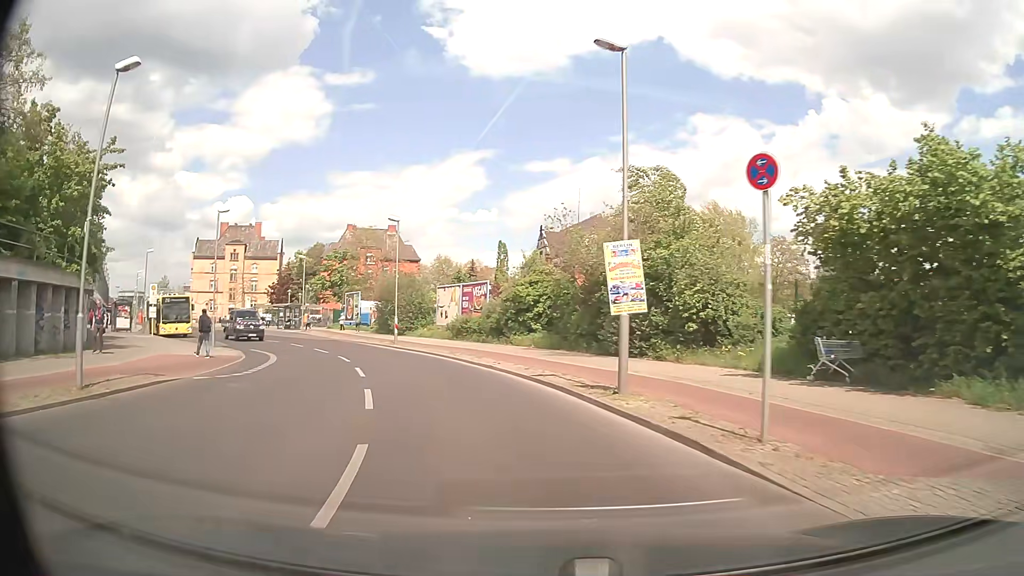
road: unclassified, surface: asphalt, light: Day
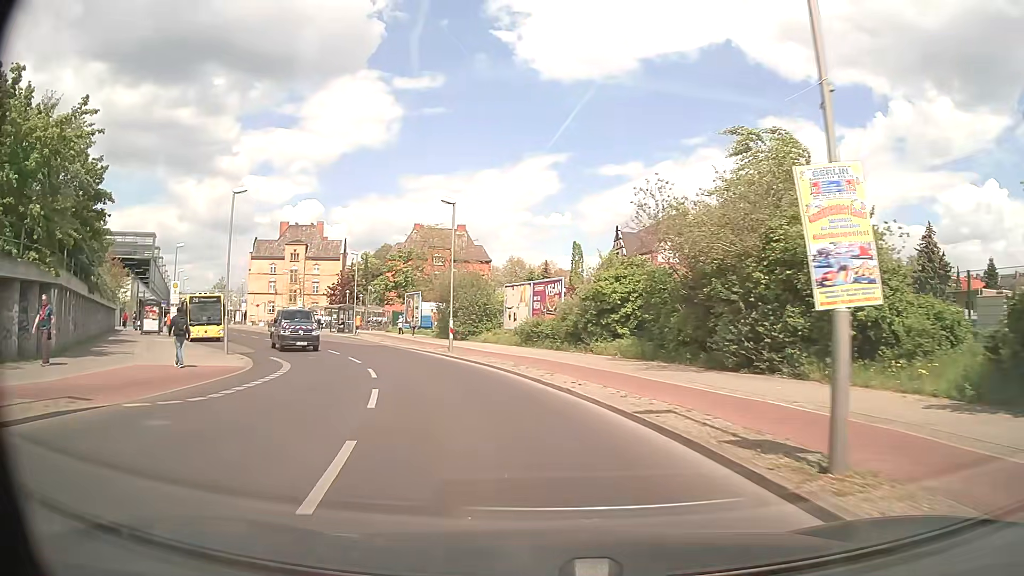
(-0.4, +5.9) m; -7°
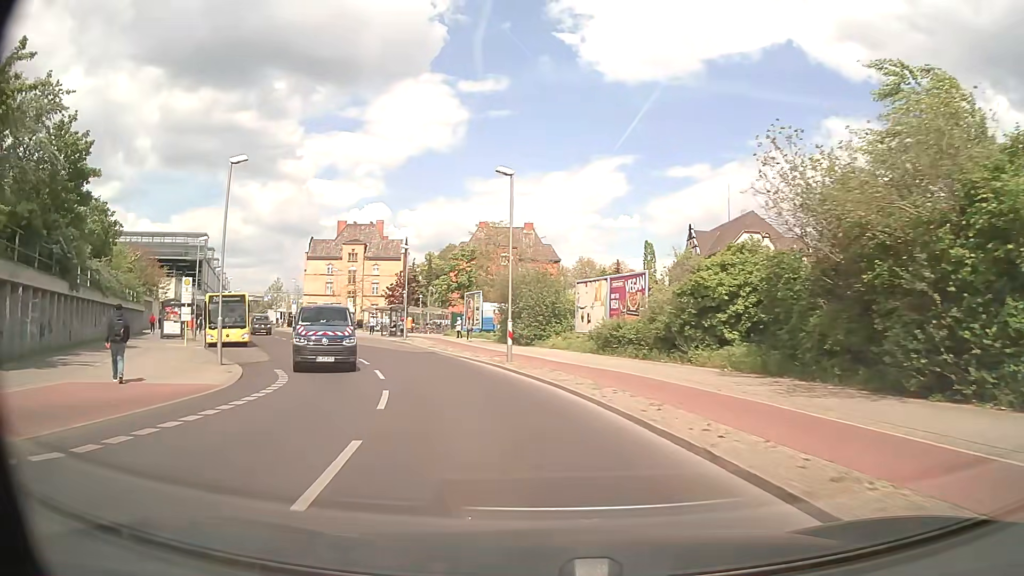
(-0.3, +6.1) m; -5°
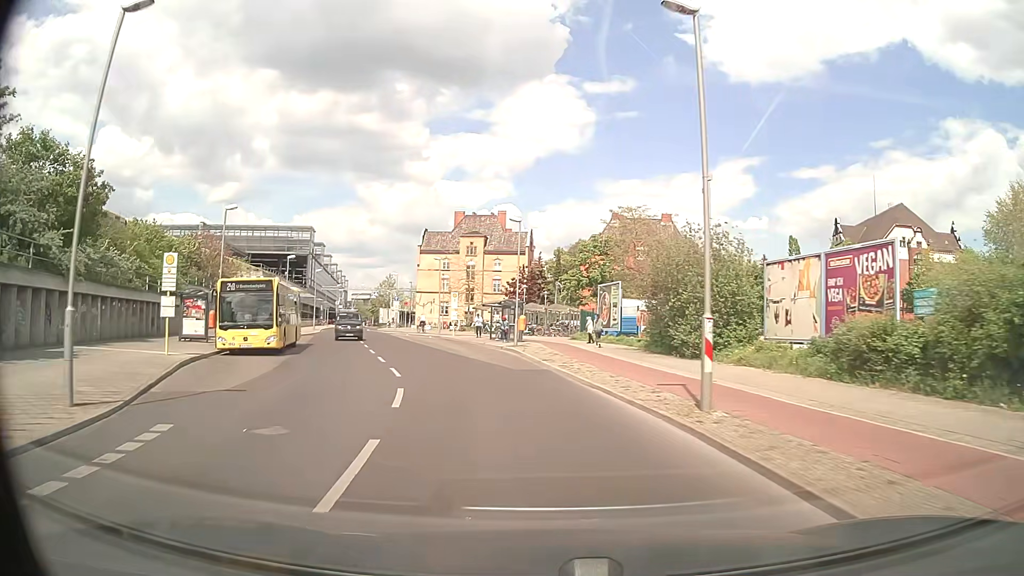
(-1.3, +12.4) m; -12°
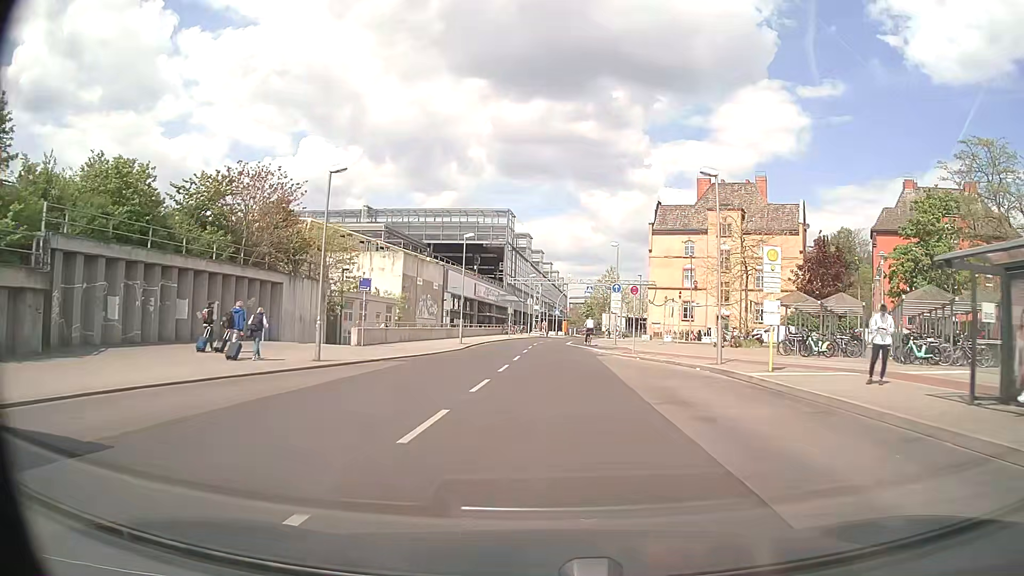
(-5.9, +33.2) m; -19°
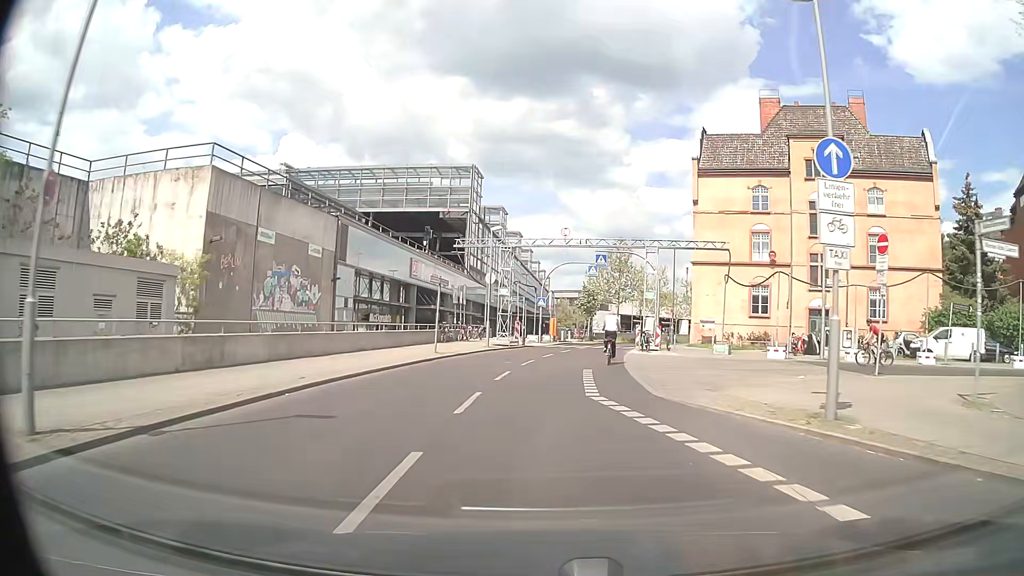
(+0.3, +33.6) m; +2°
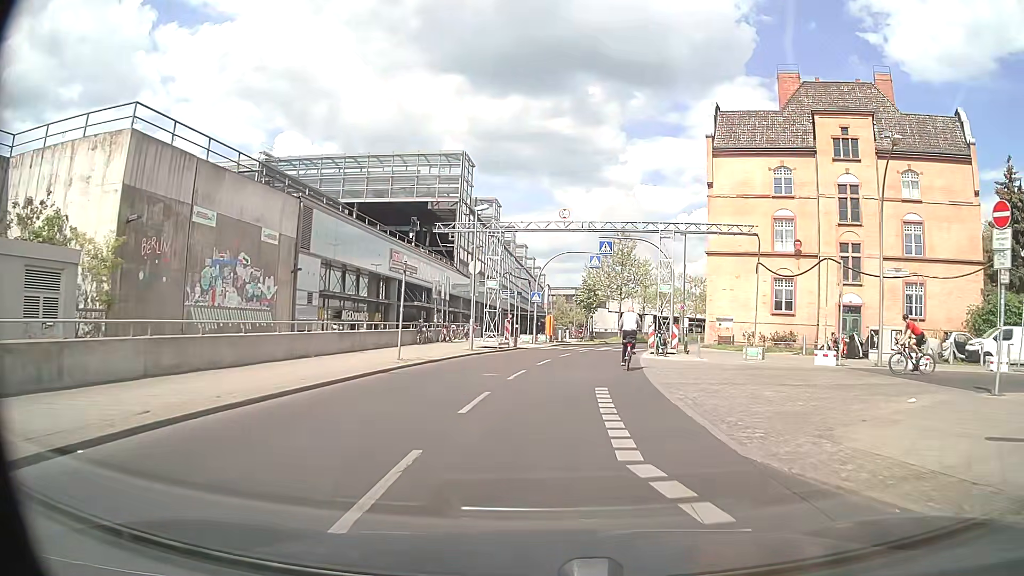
(0.0, +5.9) m; 0°
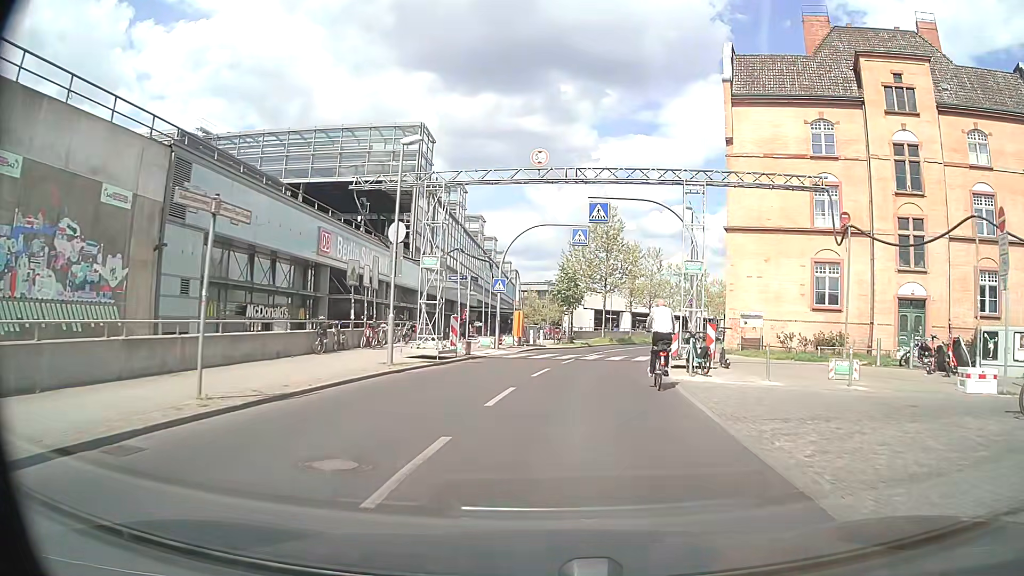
(+0.2, +11.0) m; +3°
(0, +10) (+1, +20) (+3, +30) (+5, +40) (+8, +49) (+12, +58) (+16, +67) (+20, +76) (+25, +85) (+29, +94) m
